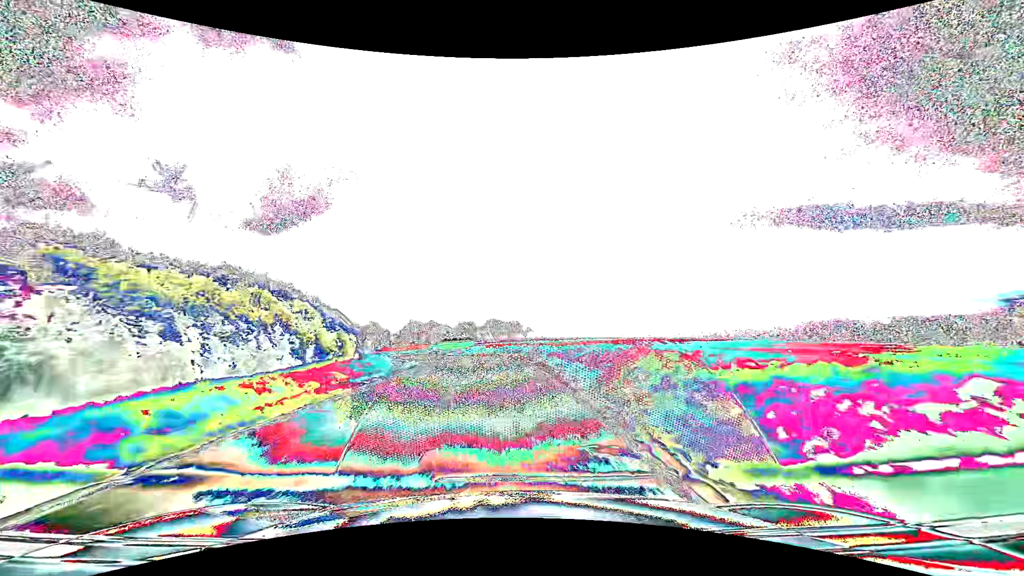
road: tertiary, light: Day
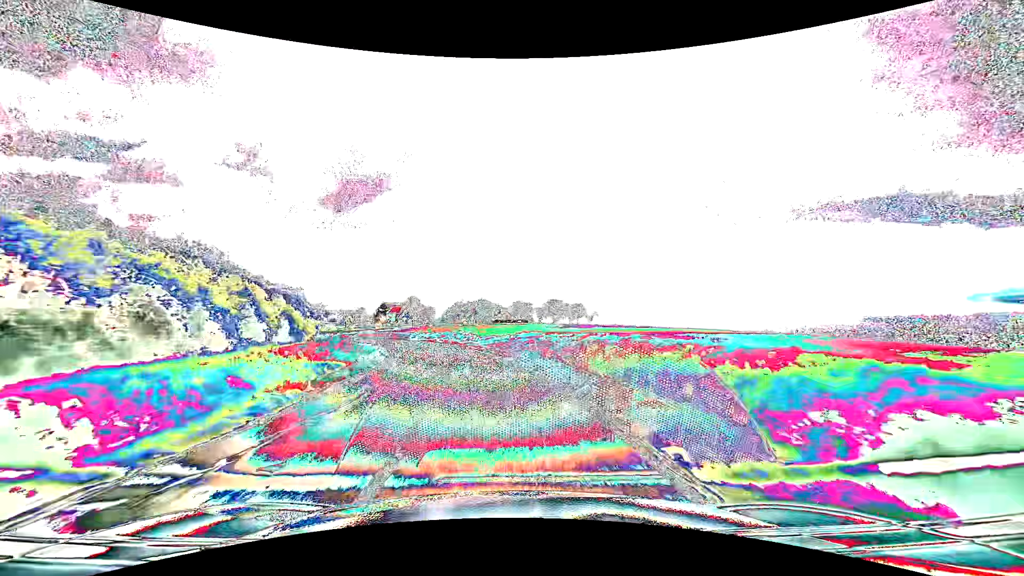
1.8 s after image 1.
(-1.3, +32.4) m; -6°
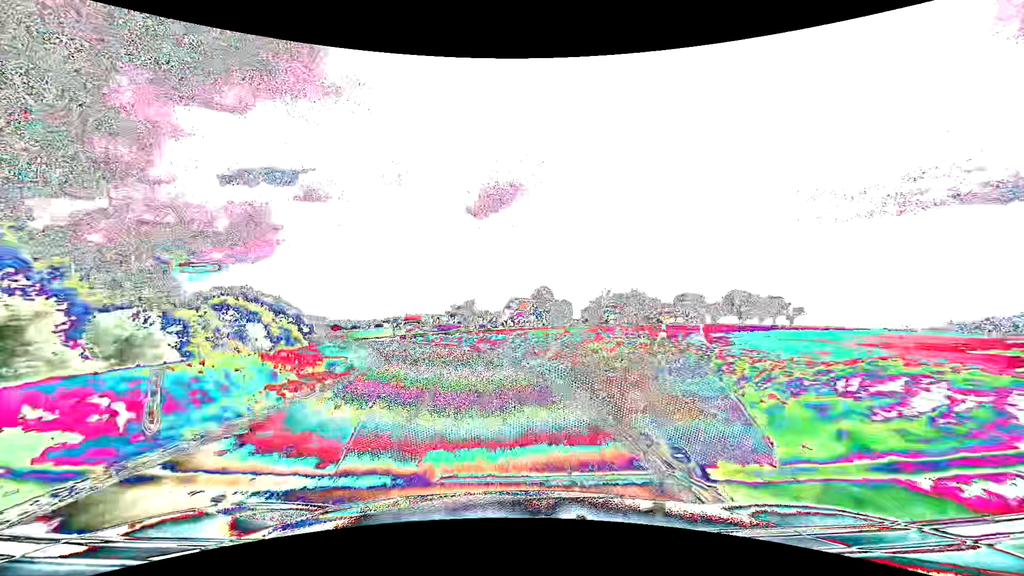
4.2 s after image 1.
(-5.6, +43.2) m; -15°
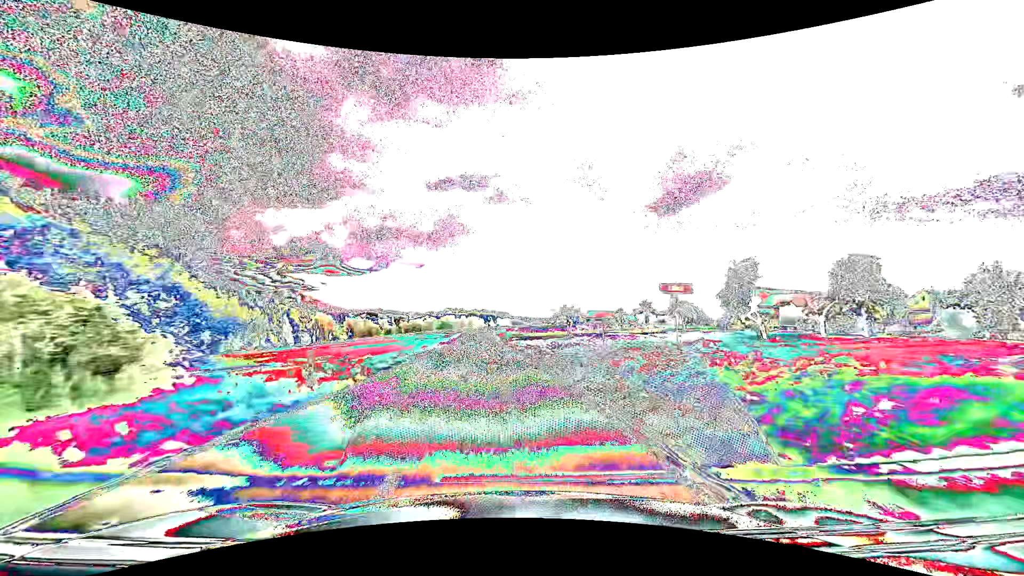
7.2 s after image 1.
(-10.9, +52.9) m; -21°
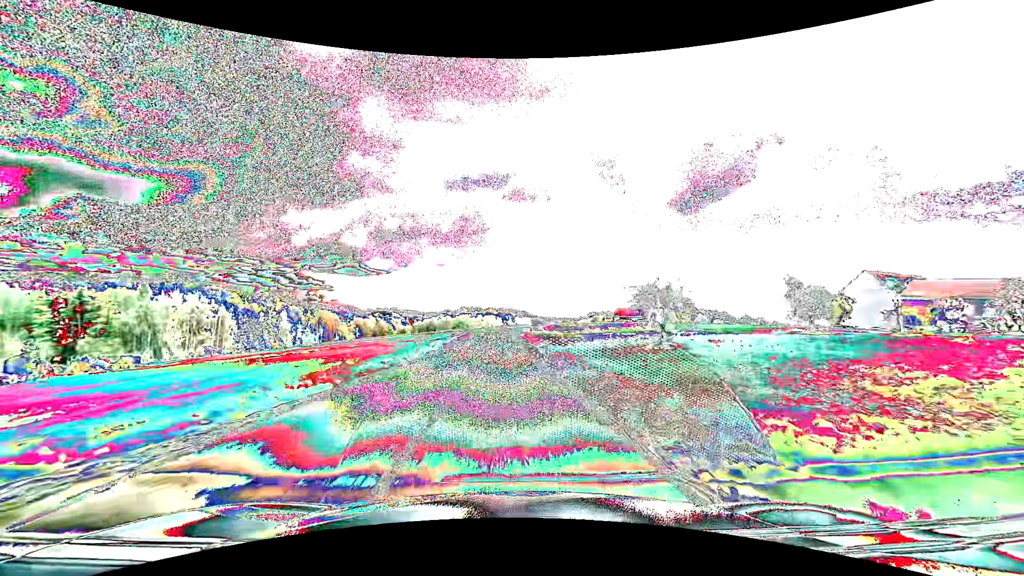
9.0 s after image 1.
(-1.0, +32.7) m; -2°
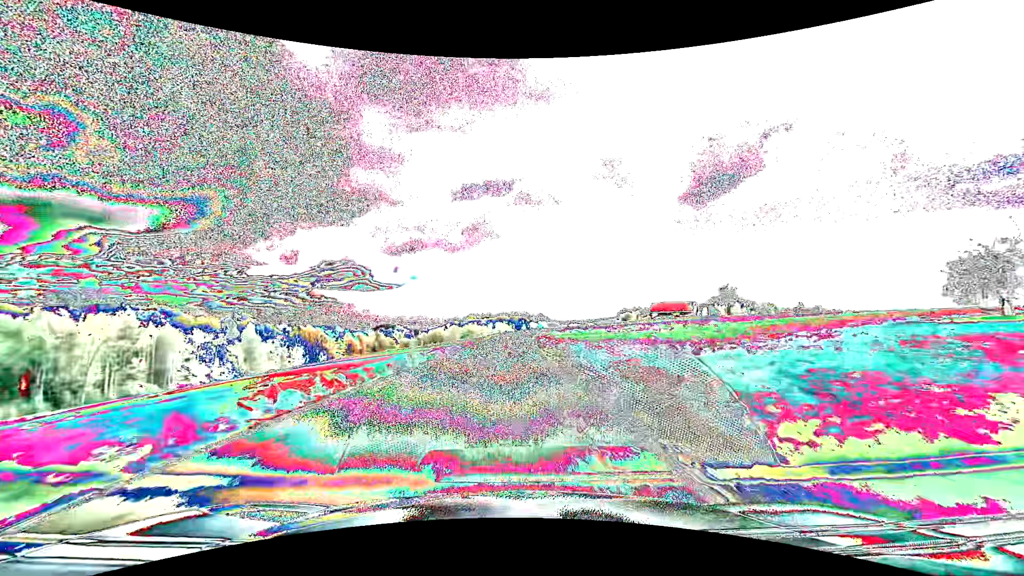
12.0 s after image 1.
(-0.5, +54.4) m; -1°
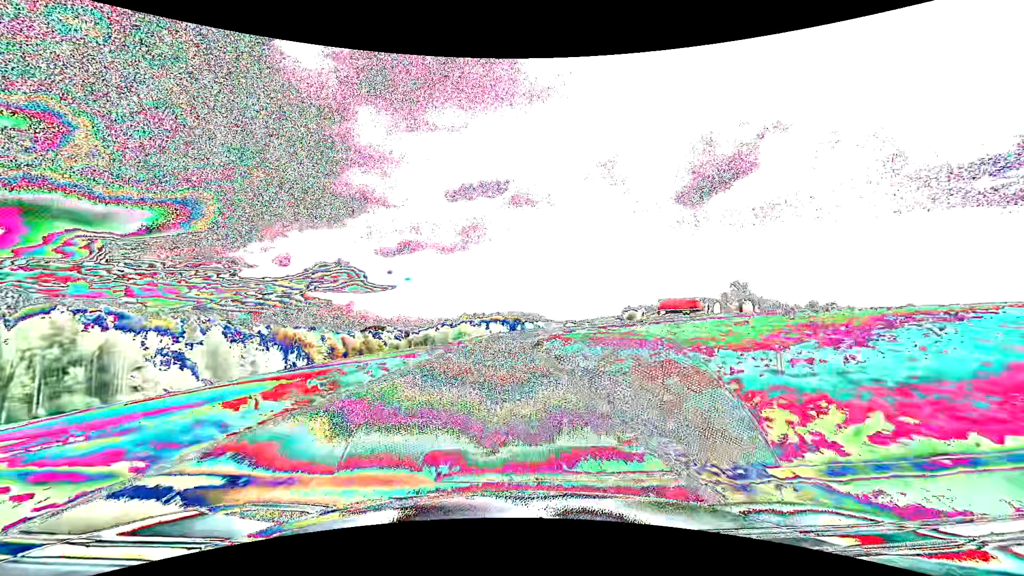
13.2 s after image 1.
(+0.1, +22.4) m; +1°
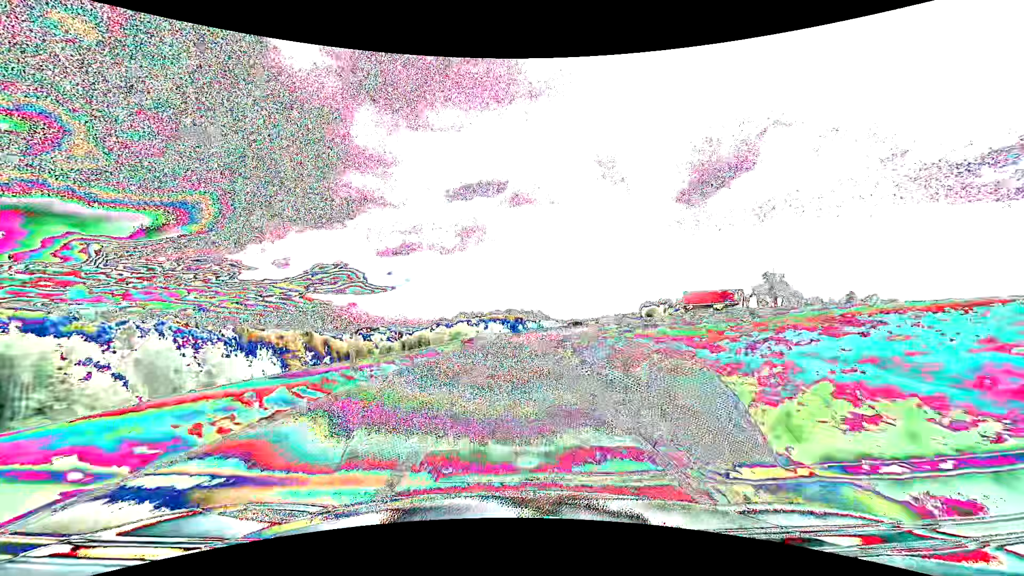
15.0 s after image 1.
(0.0, +34.7) m; 0°
(0, +10) (0, +20) (+1, +30) (+1, +40) (+3, +50) (+6, +59) (+9, +69) (+13, +78) (+19, +86) (+24, +95) m
